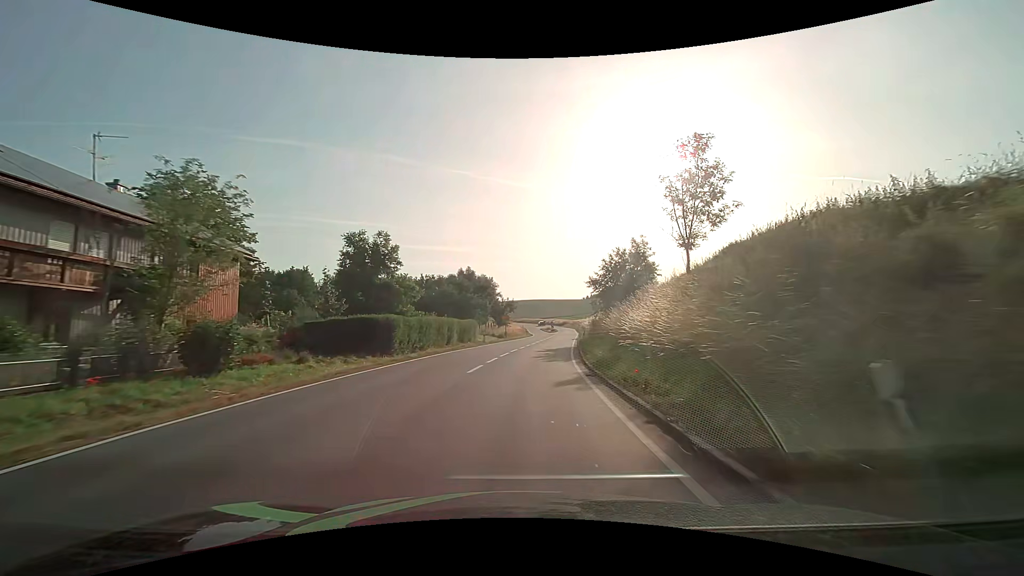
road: secondary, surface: asphalt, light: Day
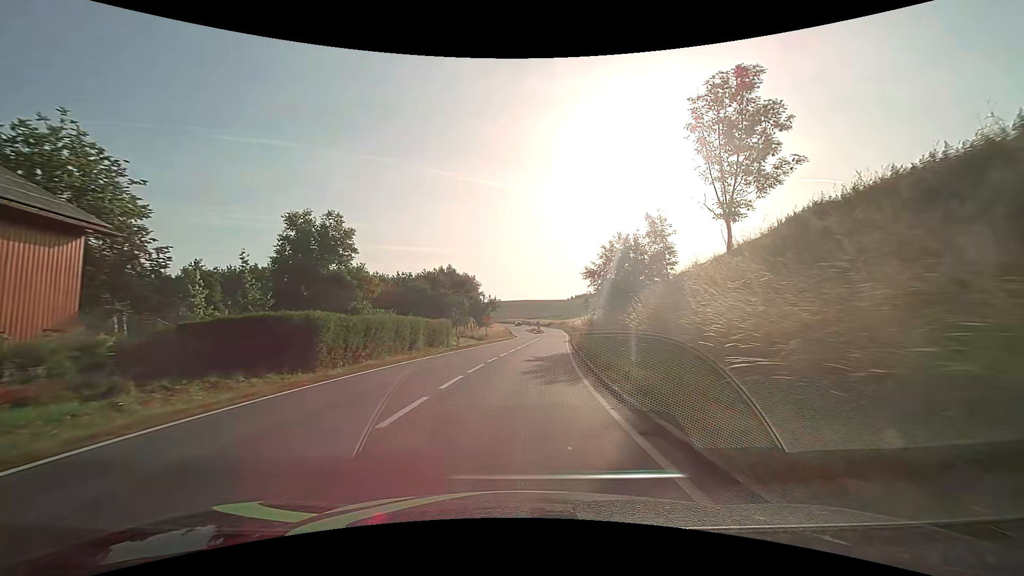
(+0.1, +8.3) m; +2°
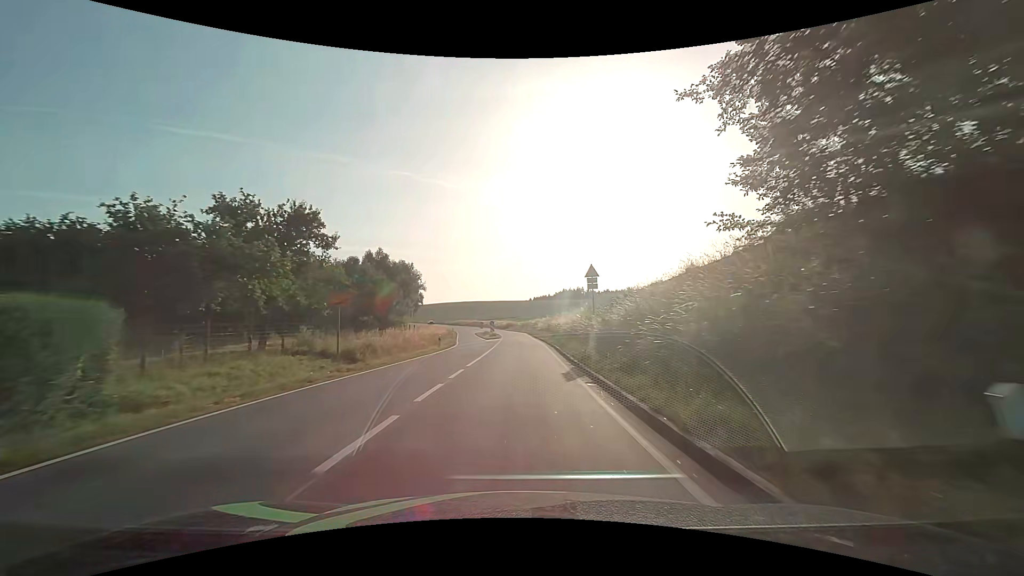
(+1.7, +33.5) m; +5°
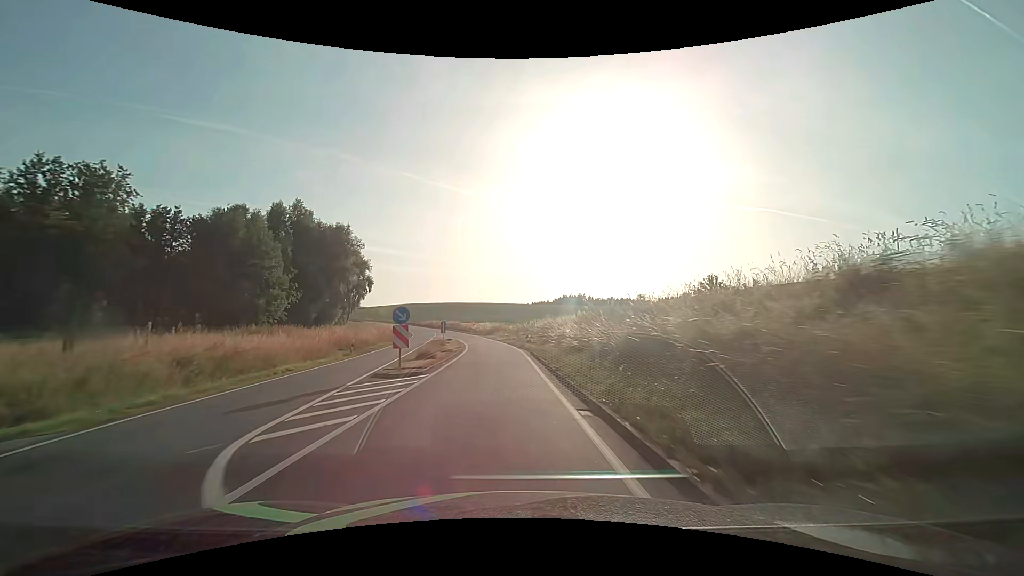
(+0.7, +44.7) m; +1°
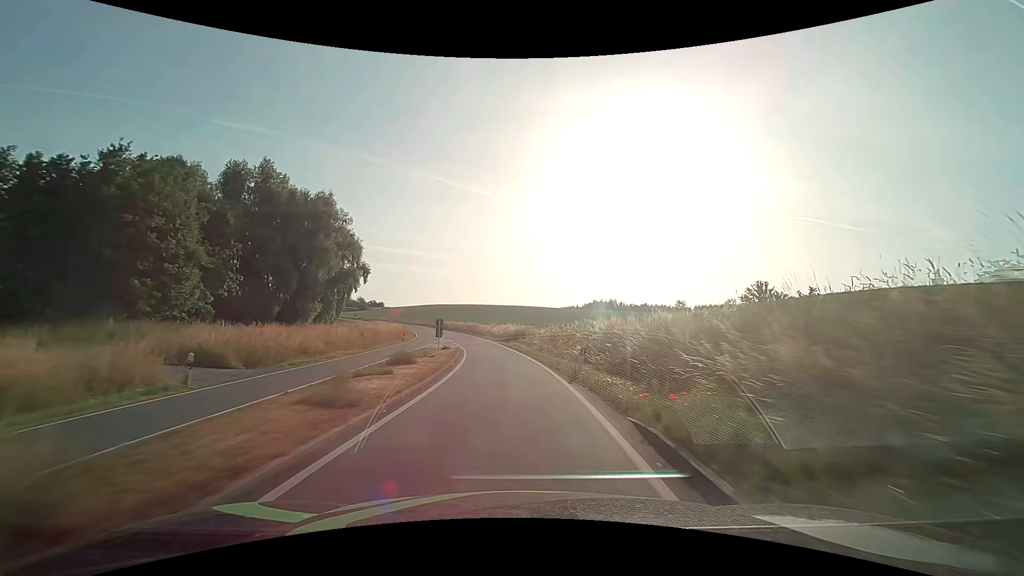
(-0.5, +20.0) m; -3°
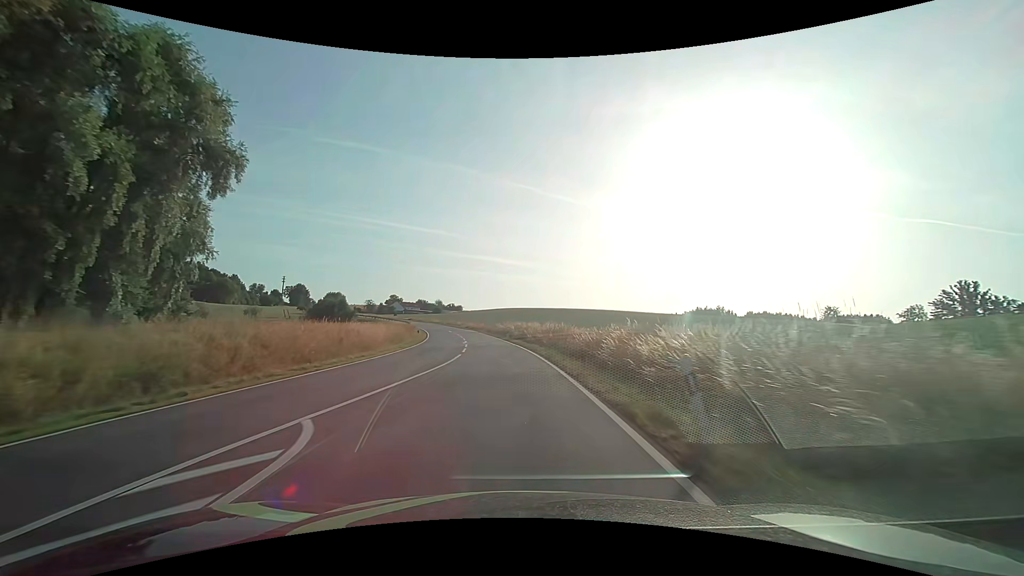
(-4.2, +53.6) m; -10°
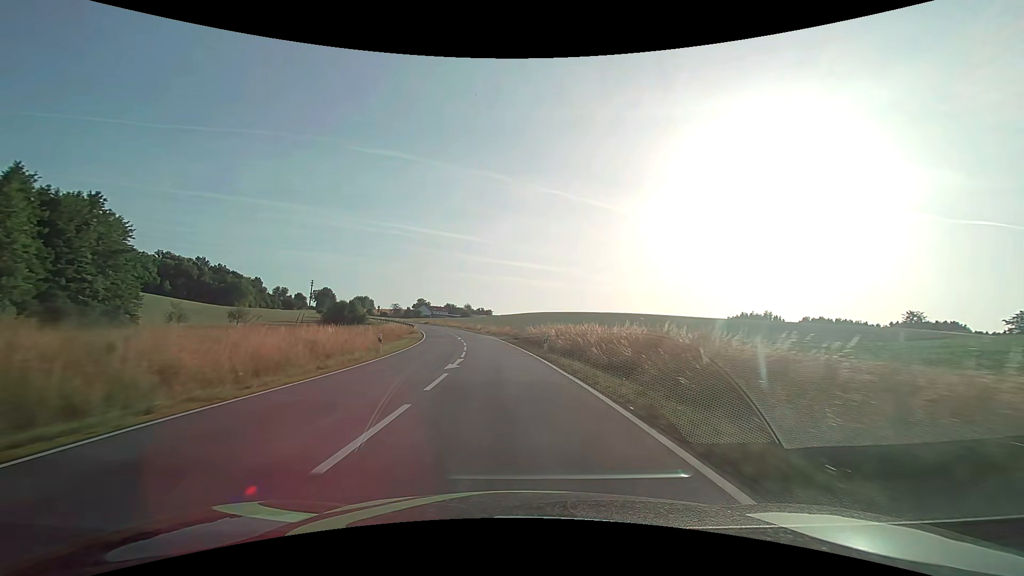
(-0.7, +22.8) m; -3°
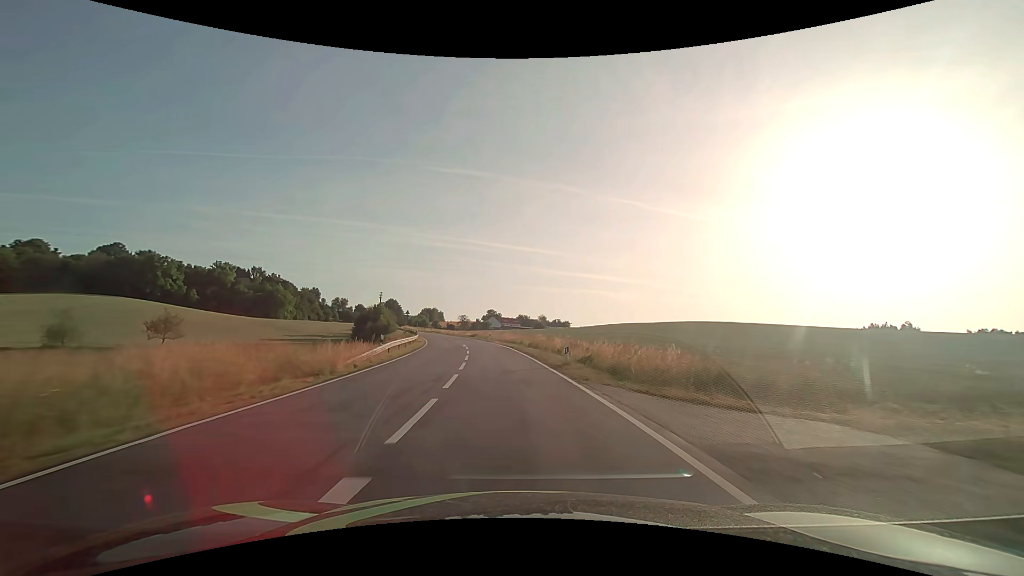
(-3.7, +47.5) m; -9°
(0, +10) (-1, +20) (-1, +30) (-2, +40) (-4, +50) (-5, +60) (-7, +69) (-10, +79) (-12, +89) (-15, +98) m
